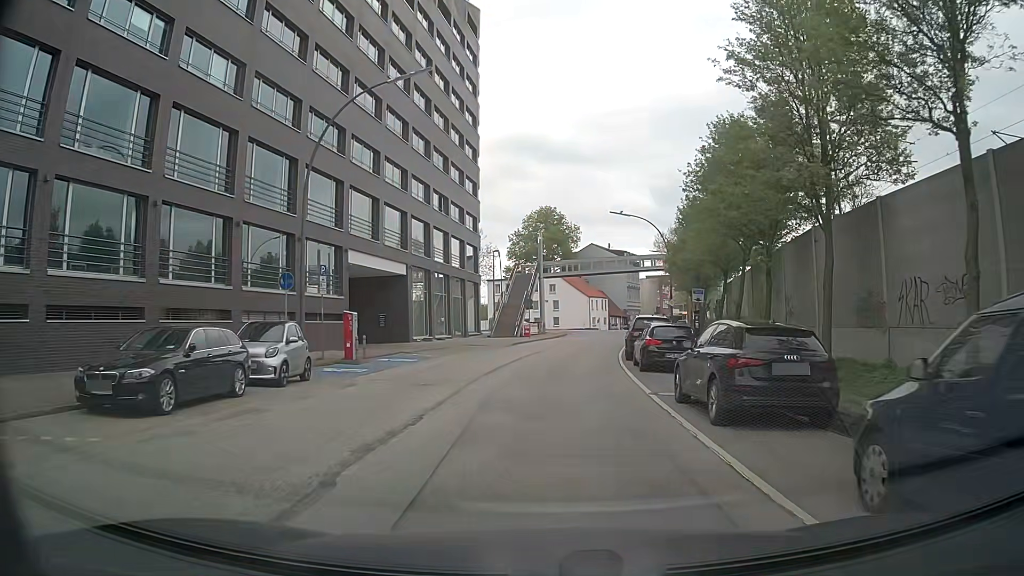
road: residential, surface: asphalt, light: Day
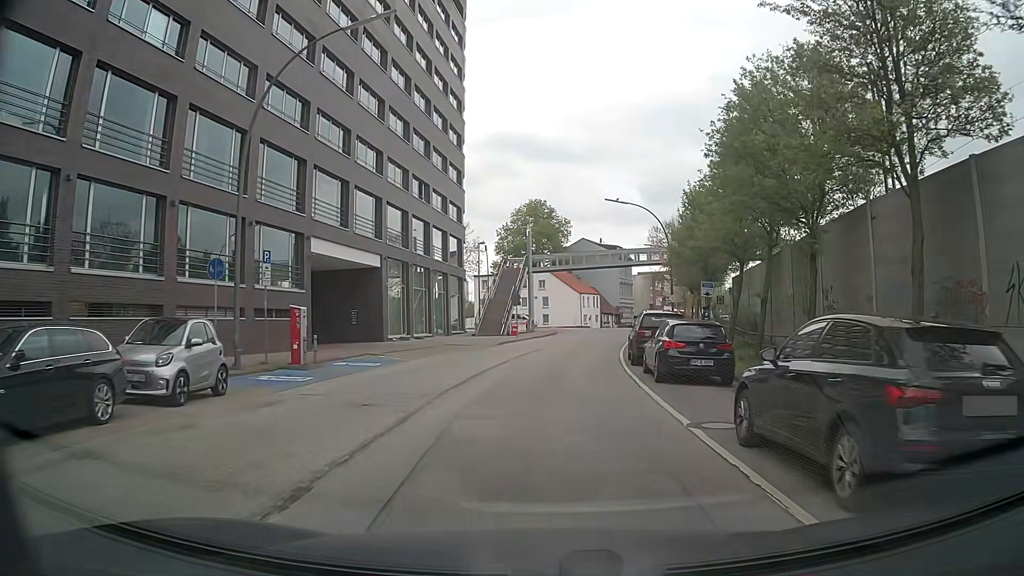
(+0.1, +4.5) m; +2°
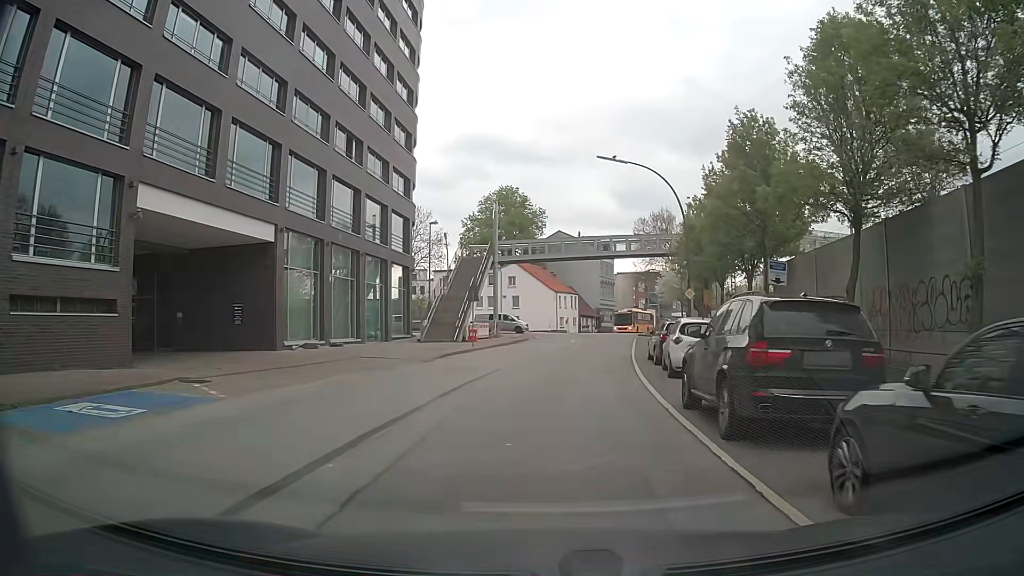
(+0.1, +13.4) m; +2°
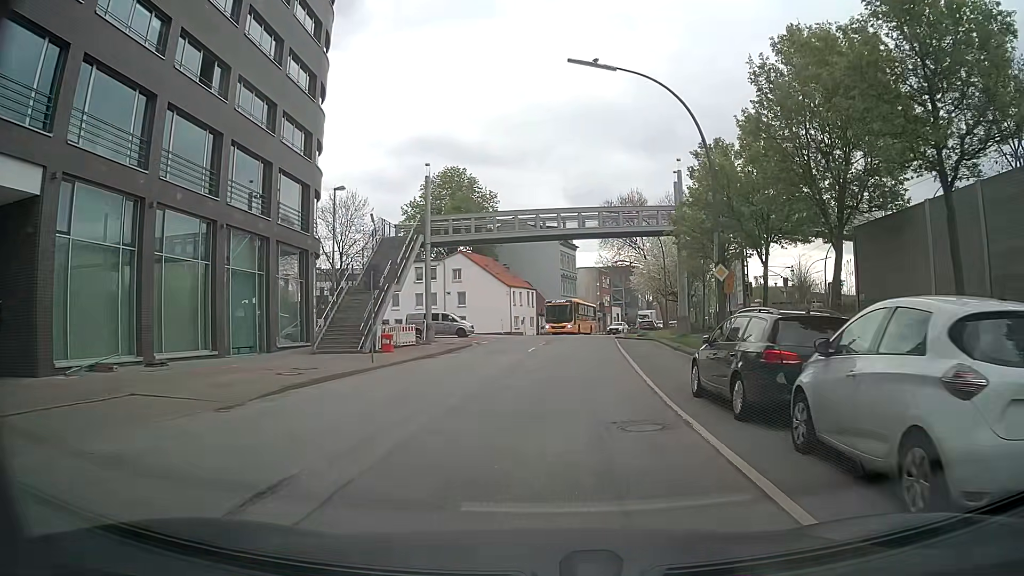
(+0.3, +13.3) m; +3°
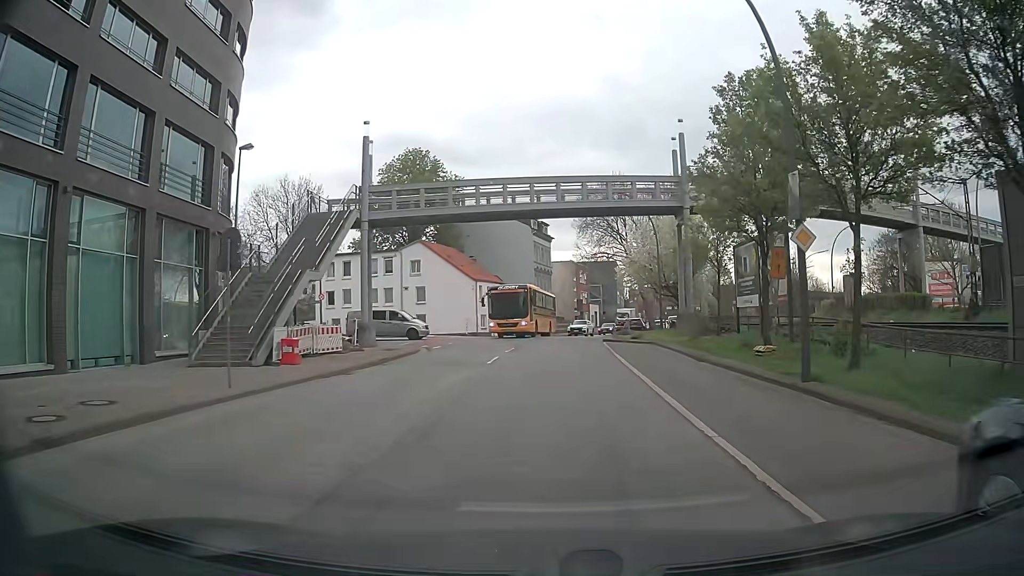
(+0.1, +8.9) m; +2°
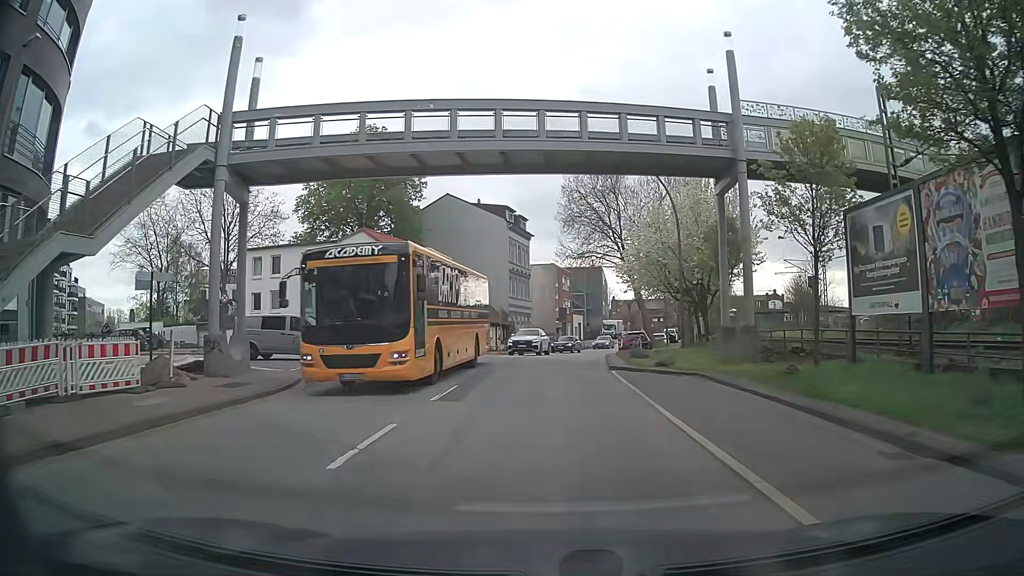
(+0.2, +13.3) m; +1°
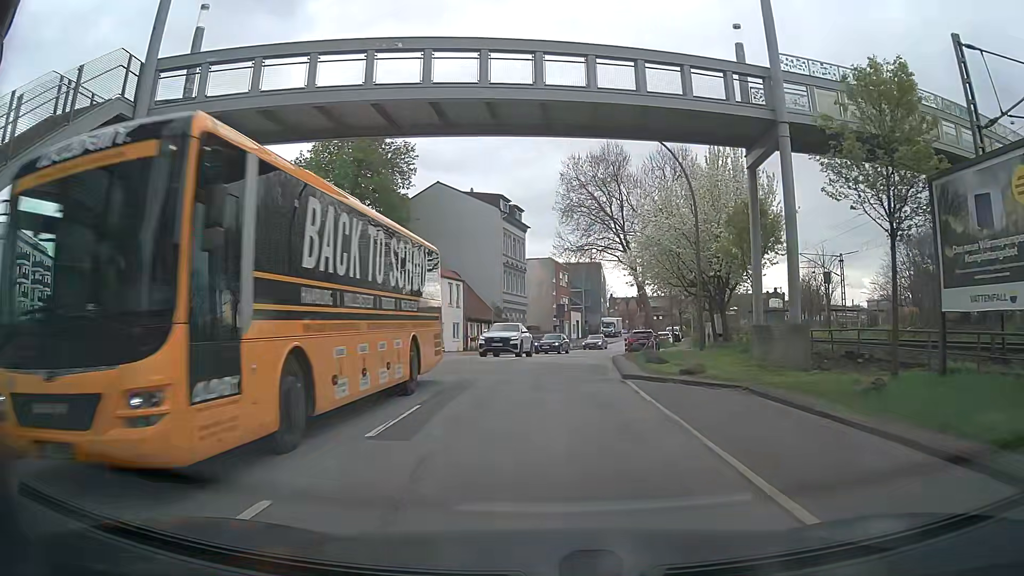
(0.0, +4.4) m; 0°
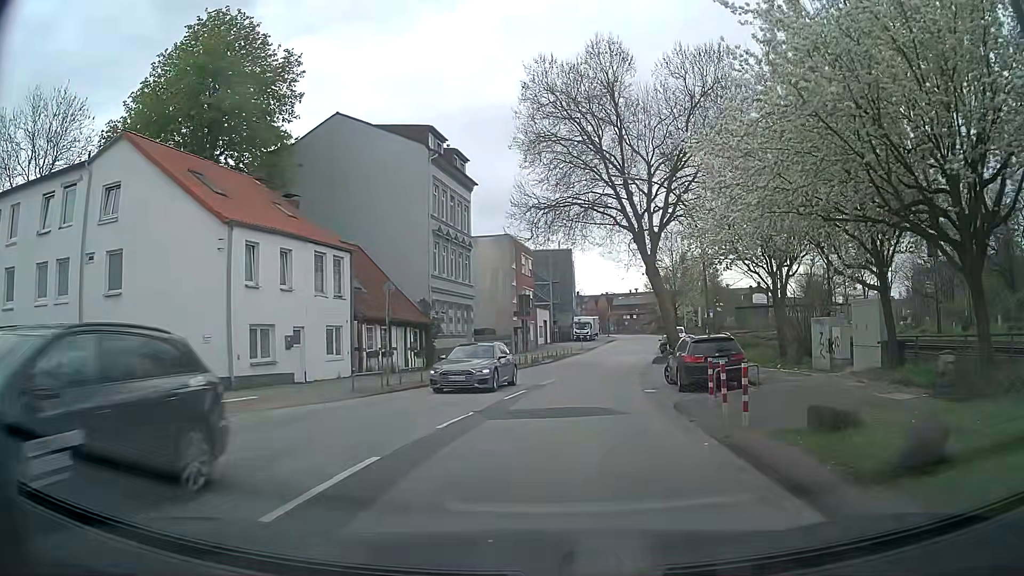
(+0.6, +22.3) m; +5°
(0, +10) (+1, +20) (+2, +30) (+4, +40) (+6, +50) (+8, +59) (+9, +69) (+11, +79) (+13, +89) (+15, +99) m
